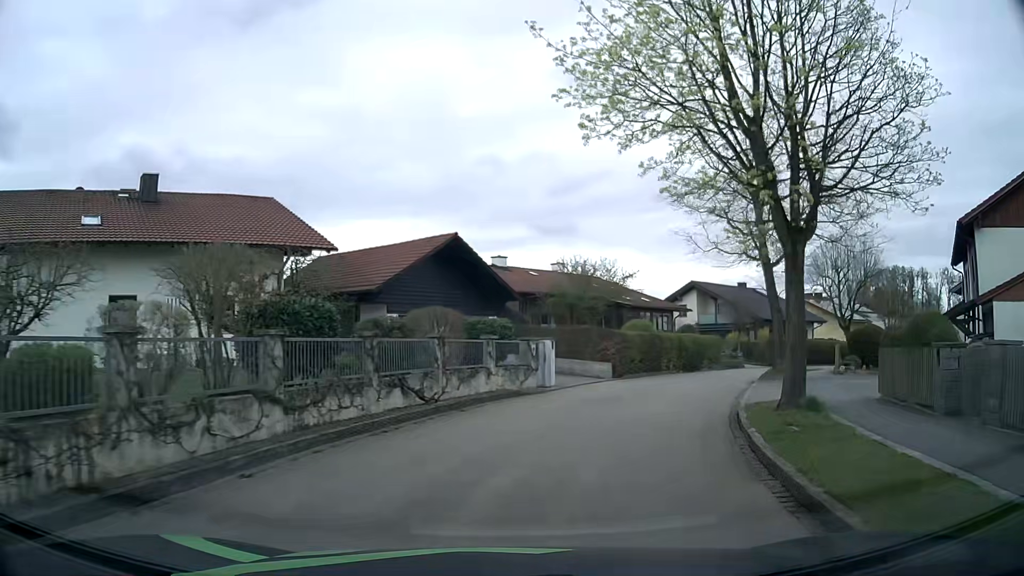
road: residential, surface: asphalt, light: Day
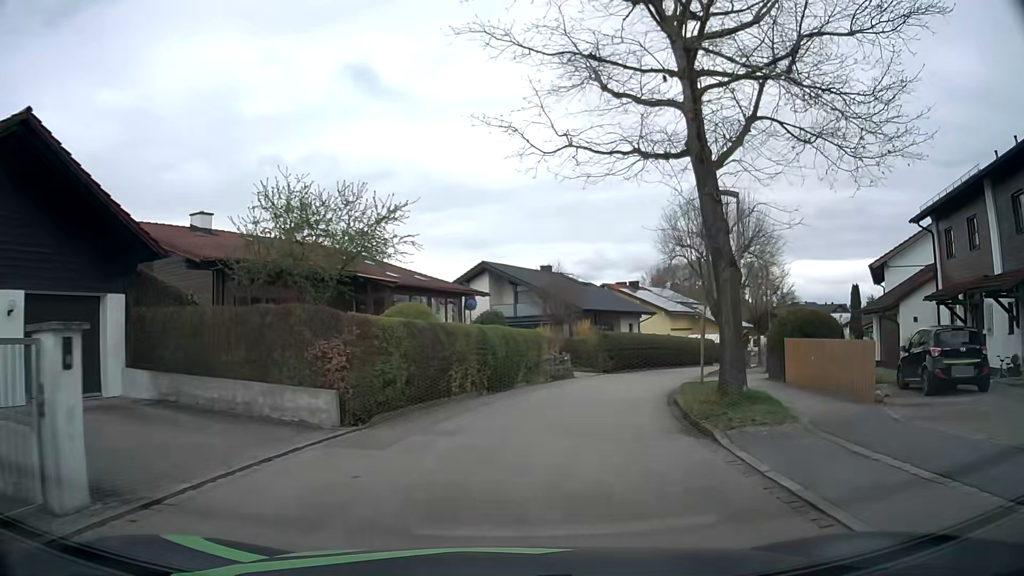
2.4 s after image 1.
(+2.8, +15.5) m; +19°
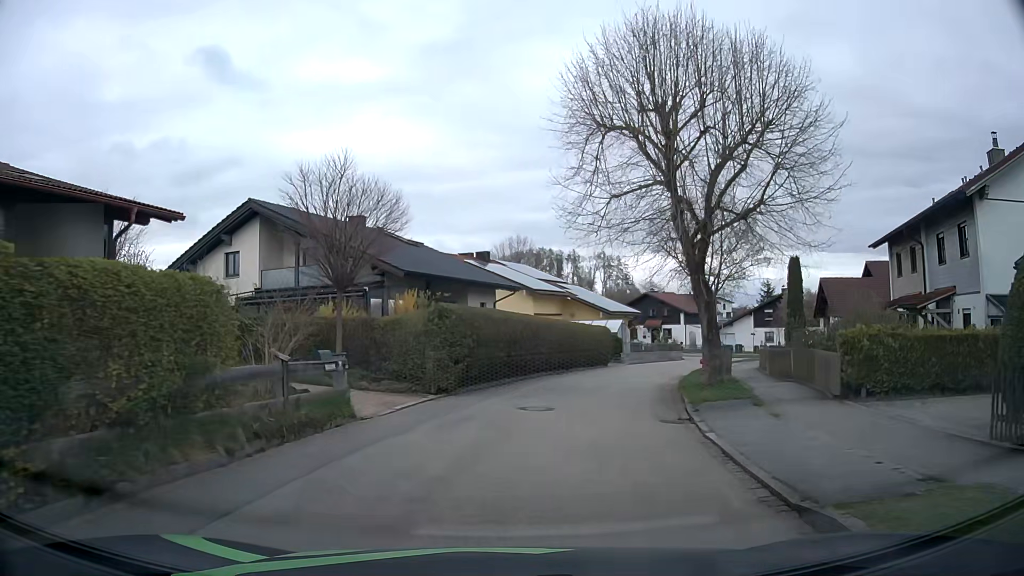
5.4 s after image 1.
(+2.7, +19.2) m; +14°
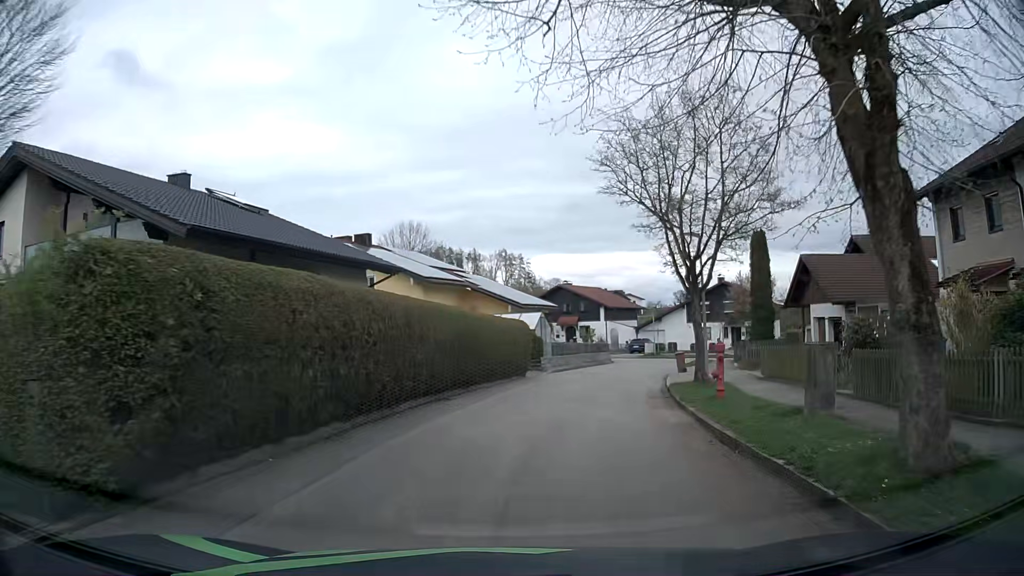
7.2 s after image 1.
(+0.8, +11.5) m; +8°
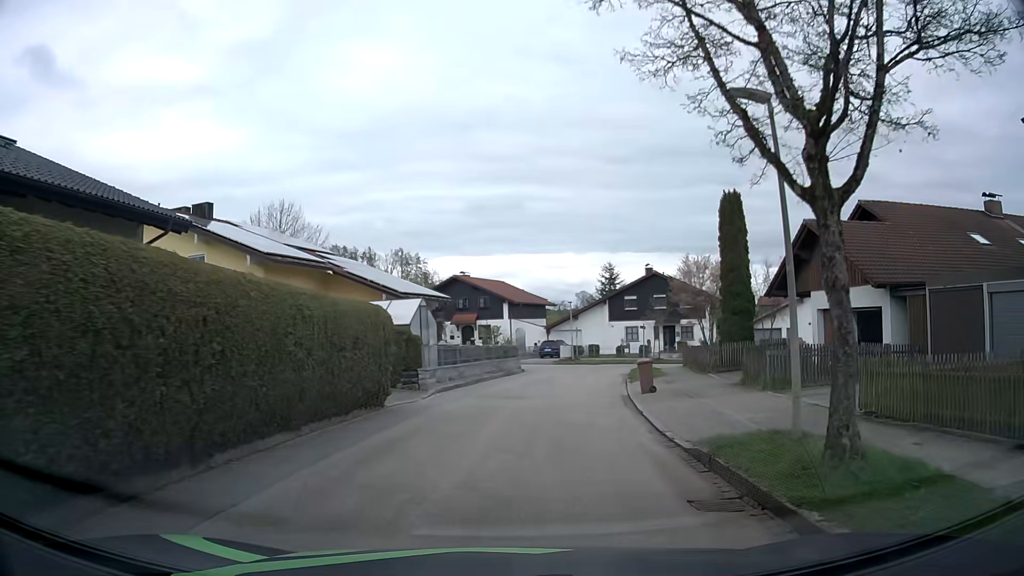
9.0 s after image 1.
(+1.0, +11.8) m; +10°
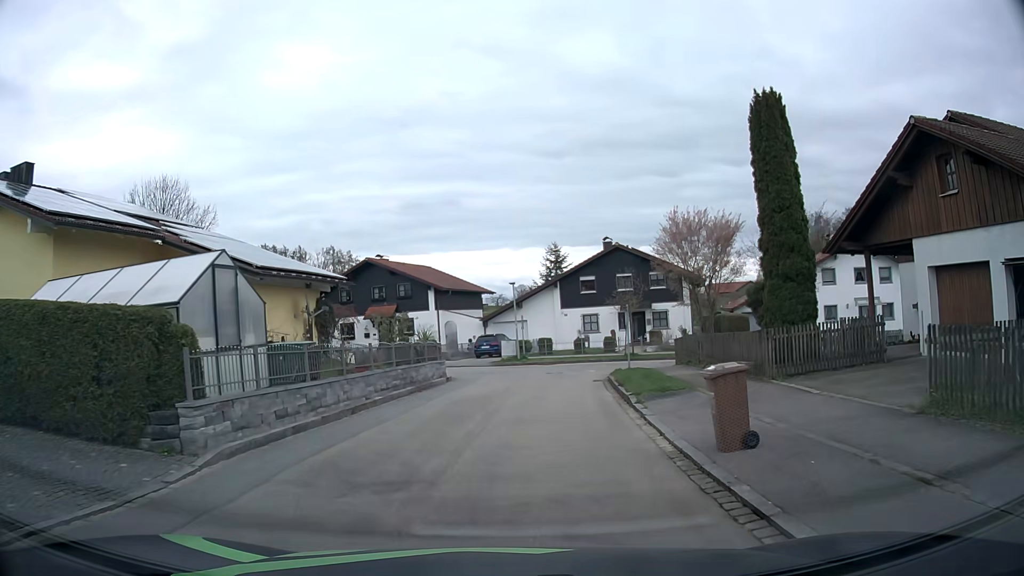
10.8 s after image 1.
(+0.6, +11.5) m; +4°
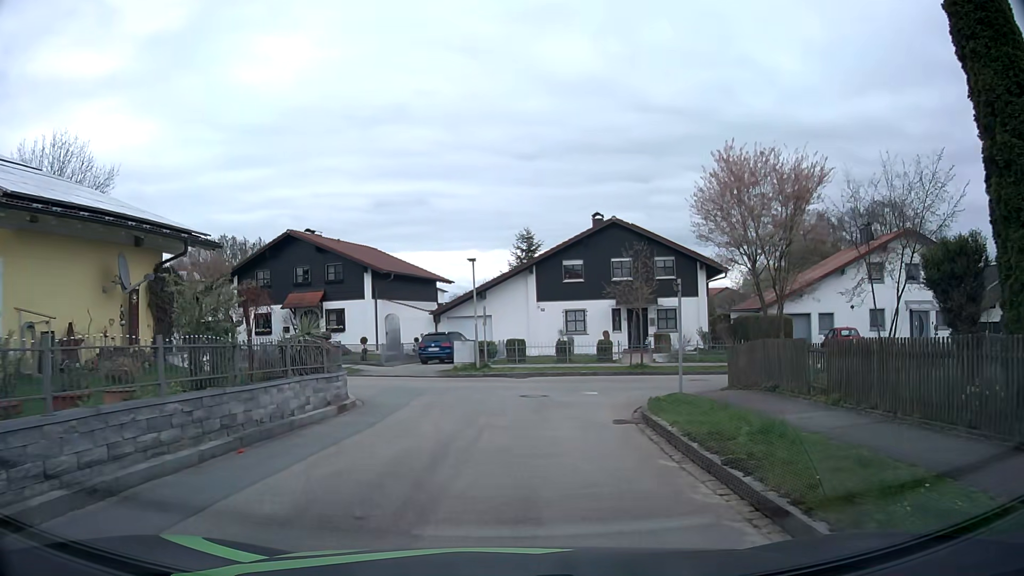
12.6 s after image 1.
(+0.4, +10.9) m; +3°
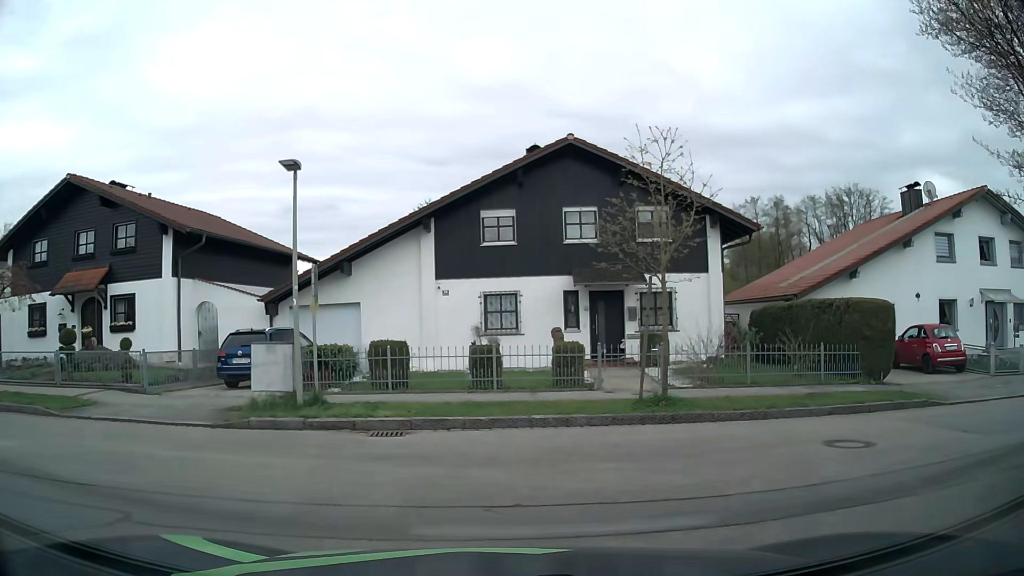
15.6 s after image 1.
(+0.6, +13.9) m; +8°
